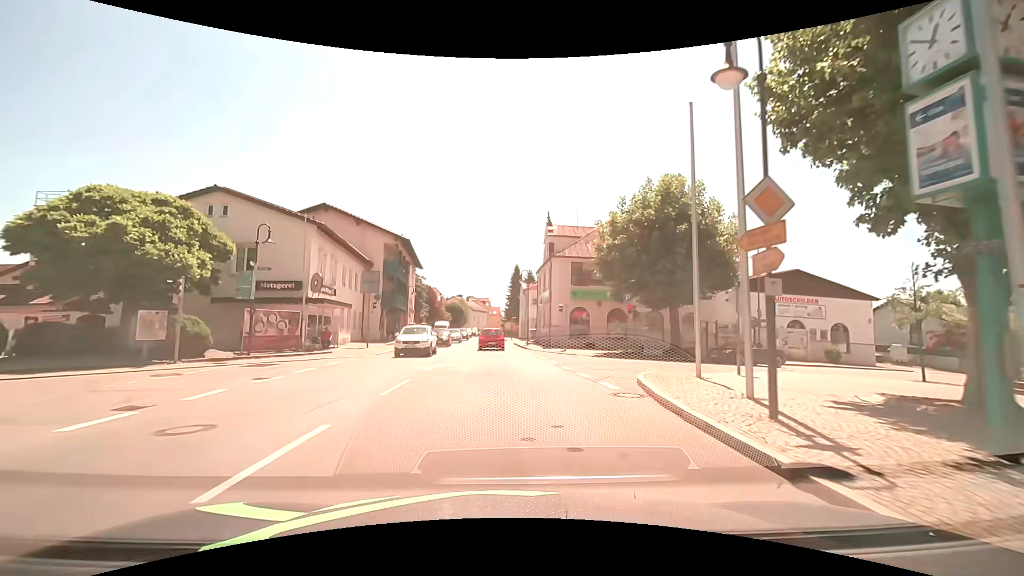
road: secondary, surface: asphalt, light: Day
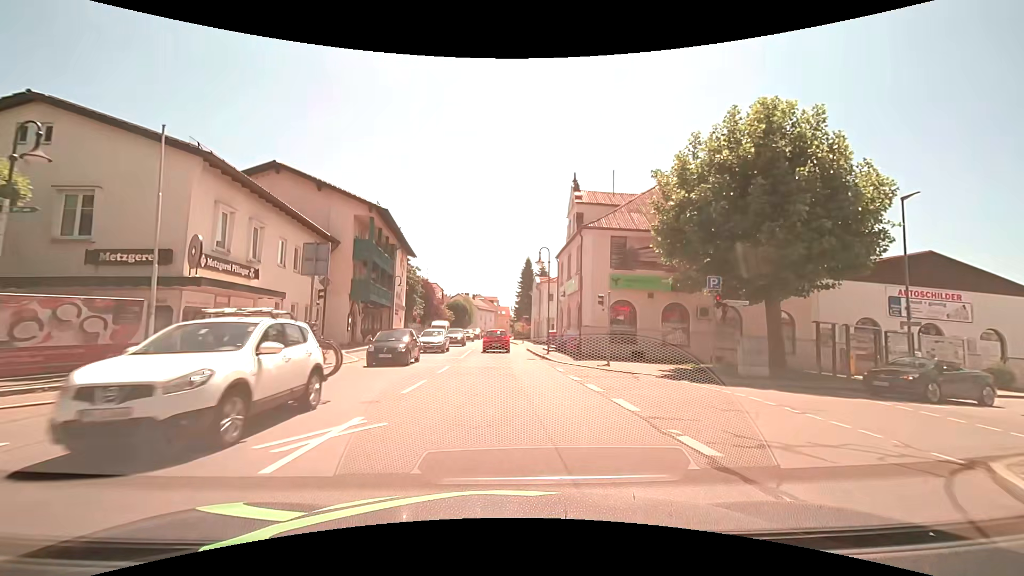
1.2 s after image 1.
(-0.1, +11.5) m; -1°
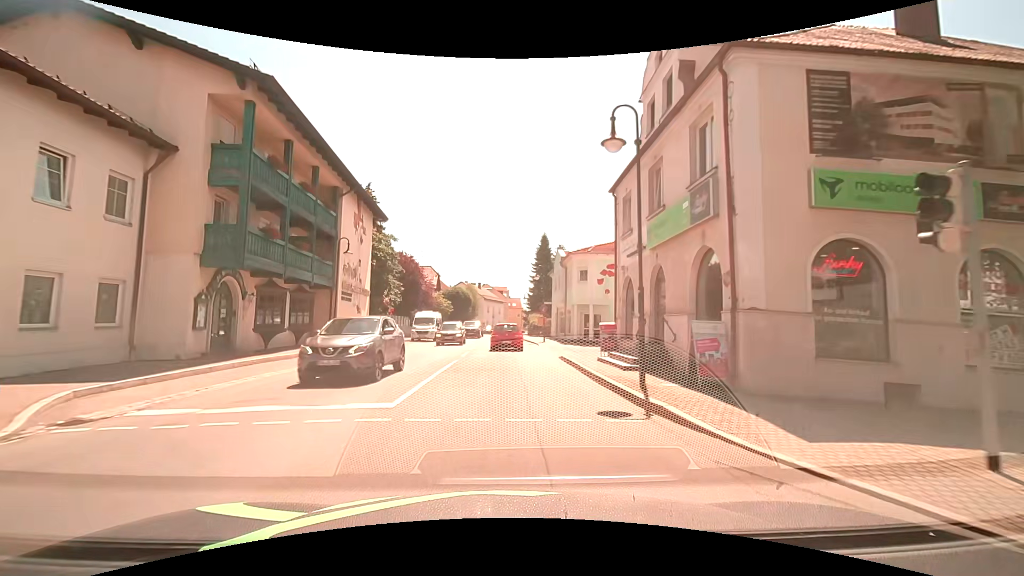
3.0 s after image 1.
(-0.2, +17.1) m; -2°
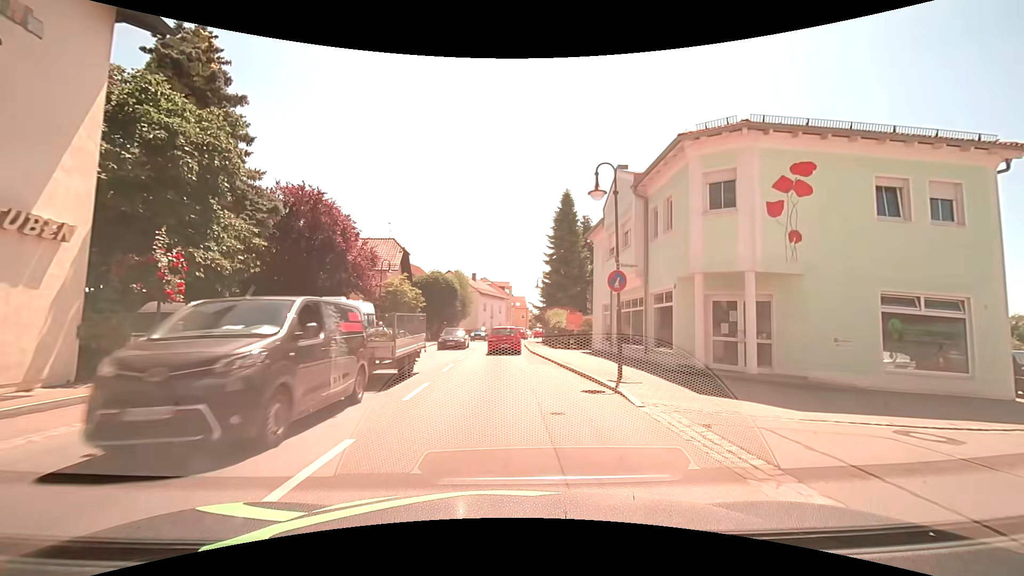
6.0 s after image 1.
(0.0, +24.2) m; 0°
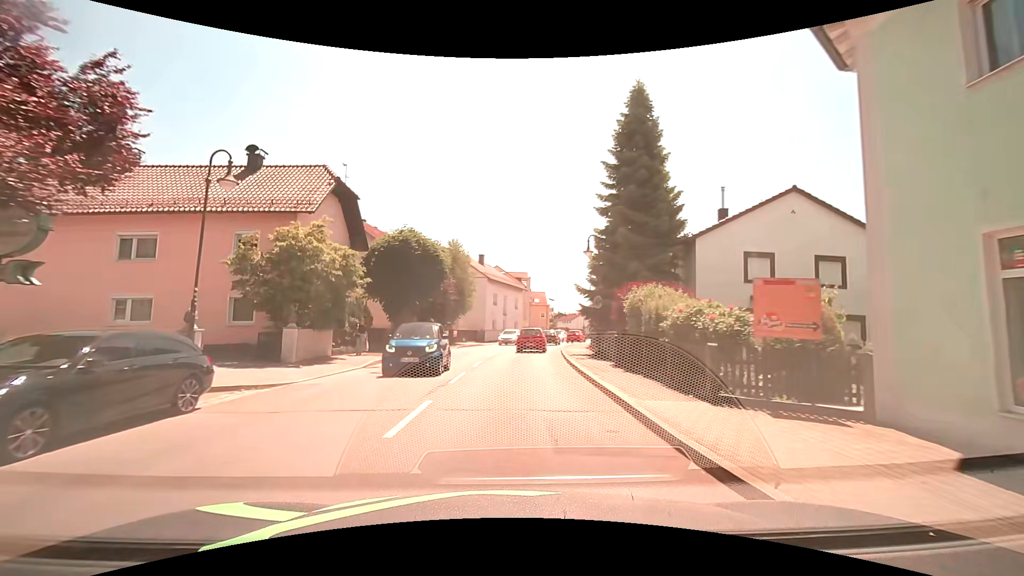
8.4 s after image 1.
(-0.5, +21.4) m; -2°
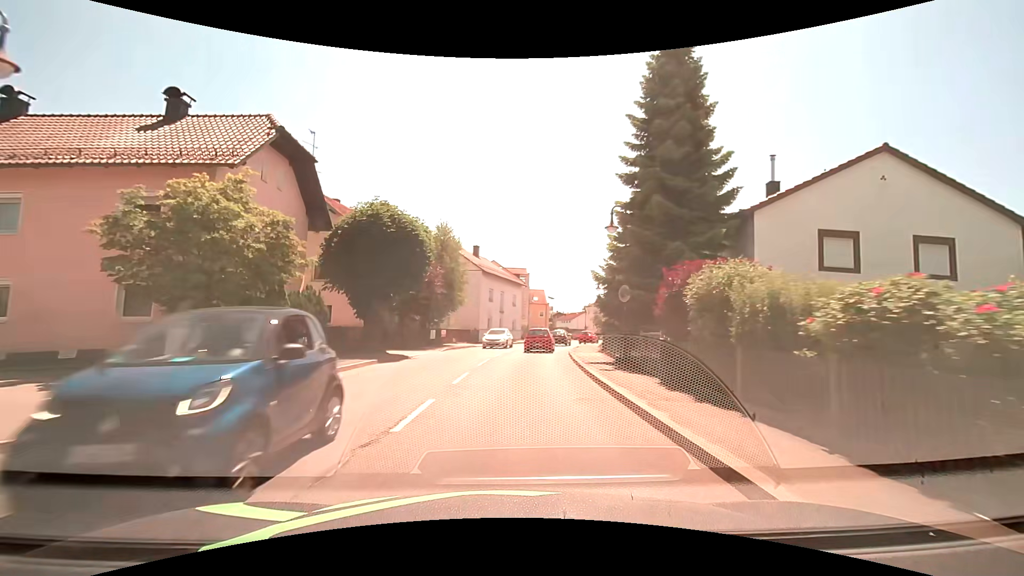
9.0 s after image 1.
(0.0, +5.9) m; 0°
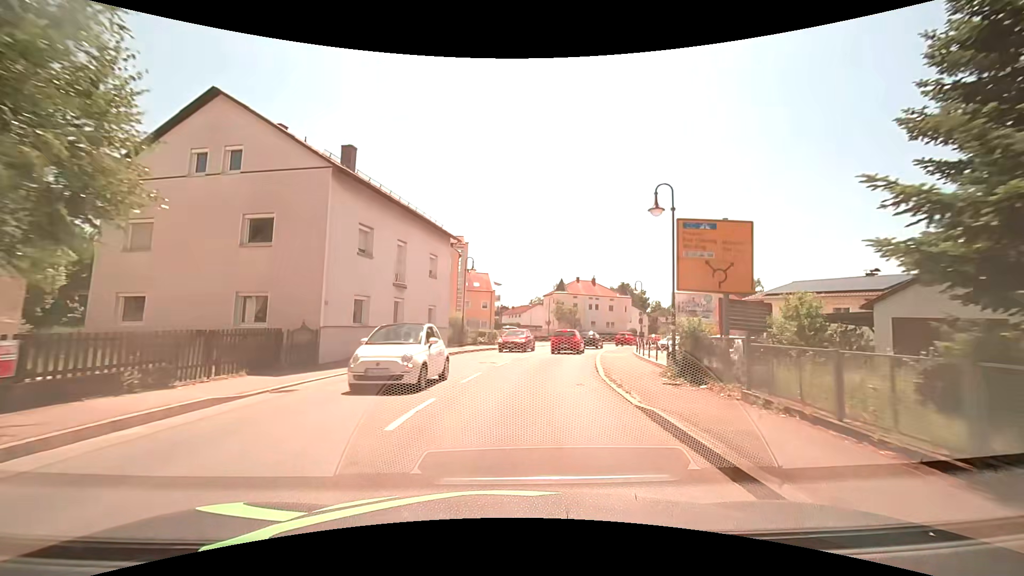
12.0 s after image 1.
(+1.4, +29.2) m; +6°
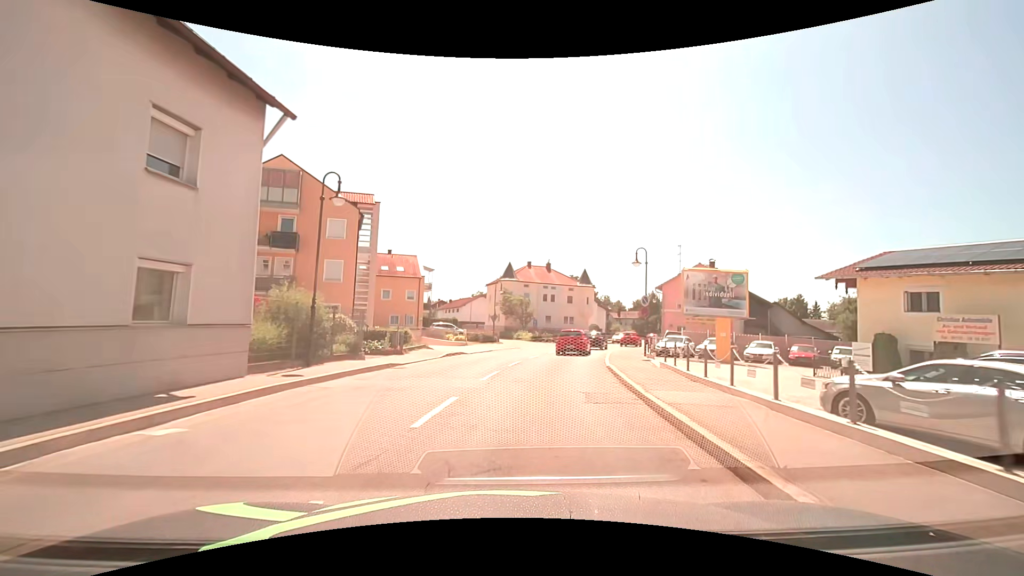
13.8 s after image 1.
(+1.1, +17.3) m; +8°
(0, +10) (+1, +20) (+3, +30) (+6, +39) (+9, +49) (+13, +58) (+18, +67) (+22, +76) (+27, +85) (+31, +94) m
